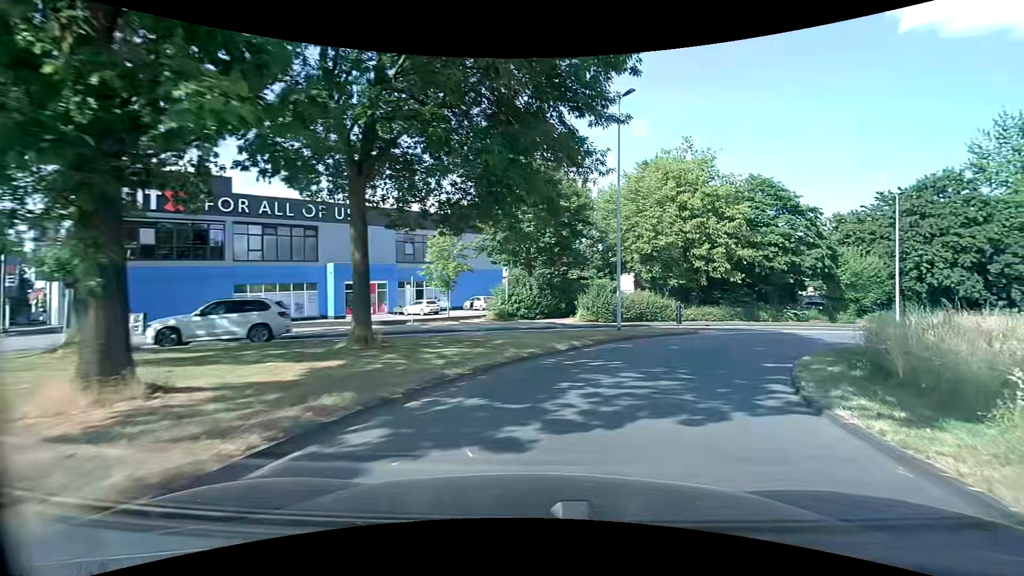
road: primary_link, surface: asphalt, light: Day
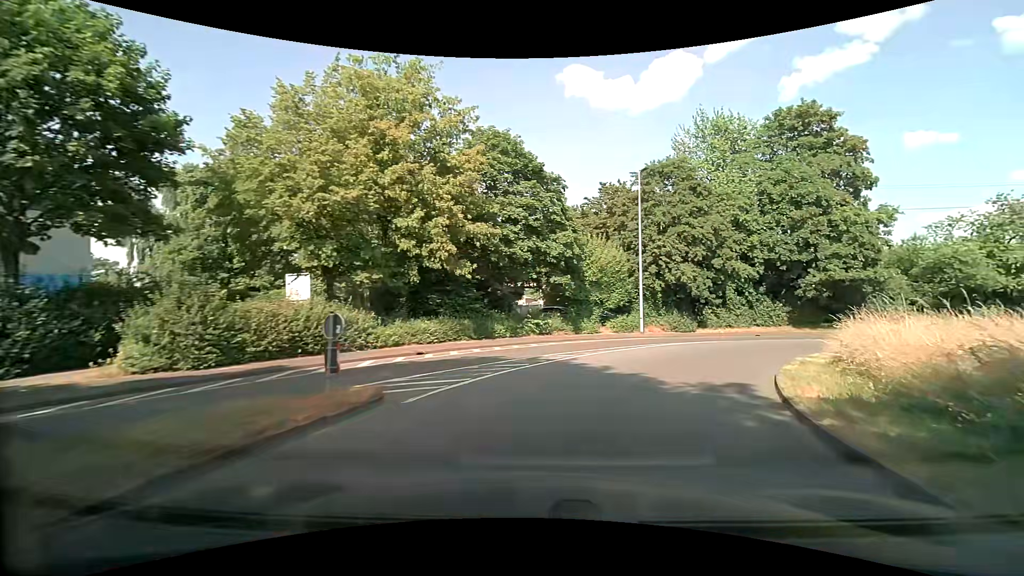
(+4.7, +16.7) m; +31°
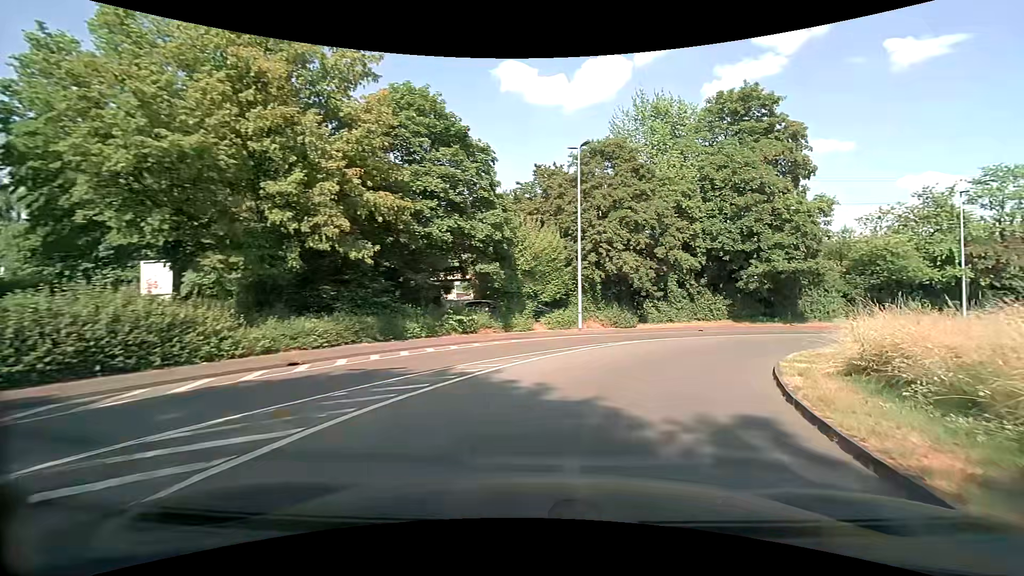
(+0.3, +4.4) m; +7°
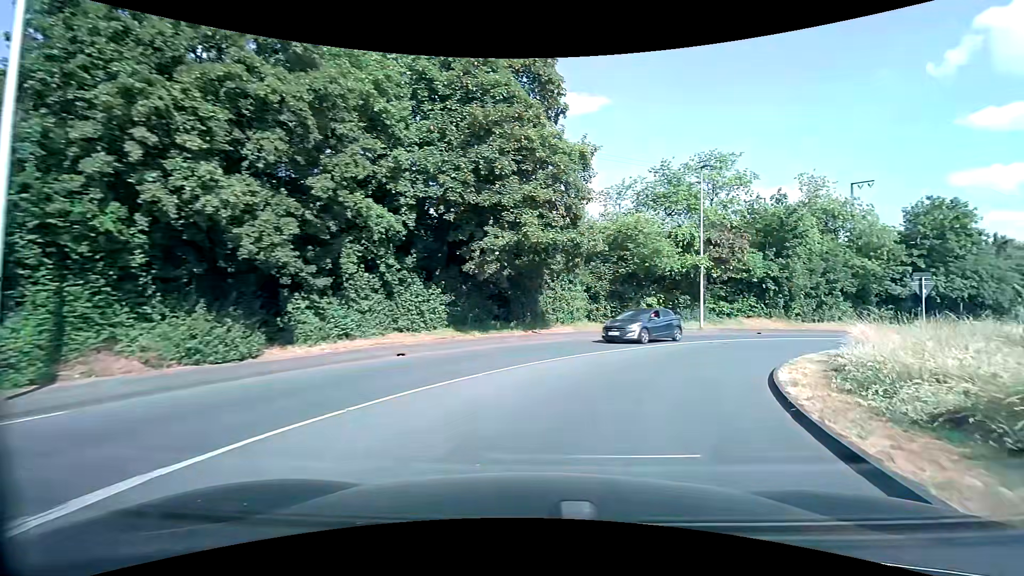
(+4.9, +17.3) m; +31°
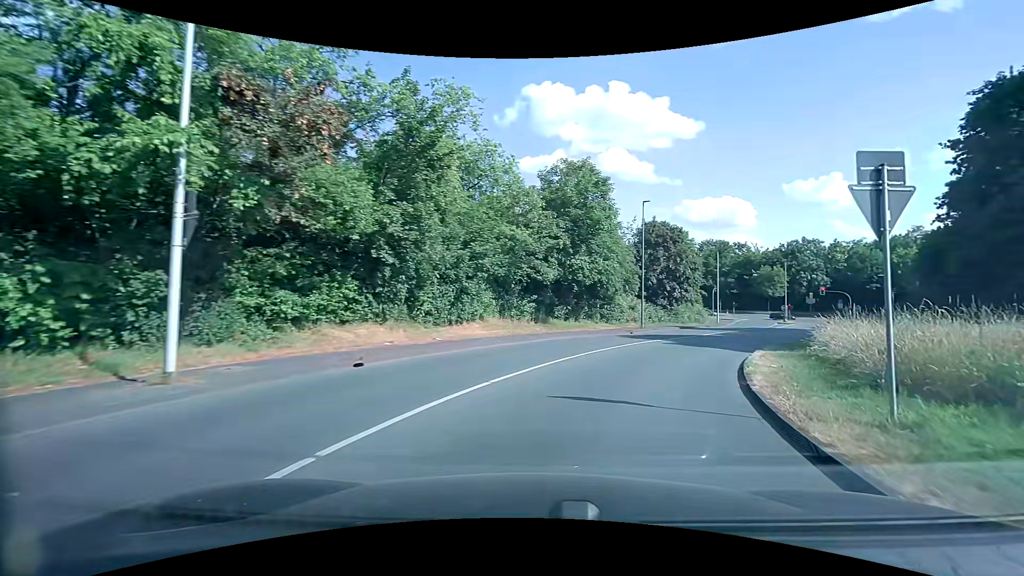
(+8.3, +21.2) m; +42°
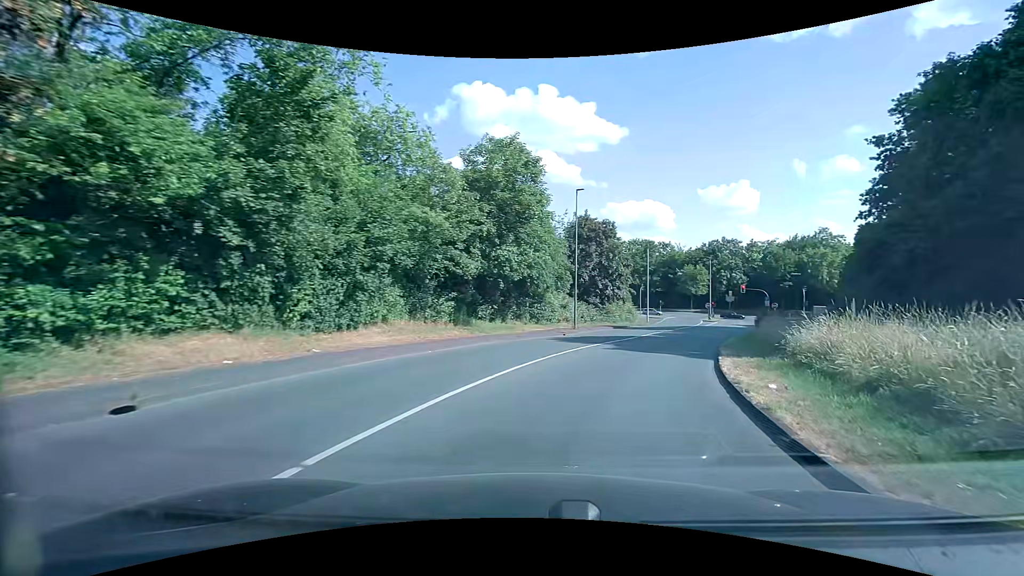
(+0.3, +4.7) m; +8°
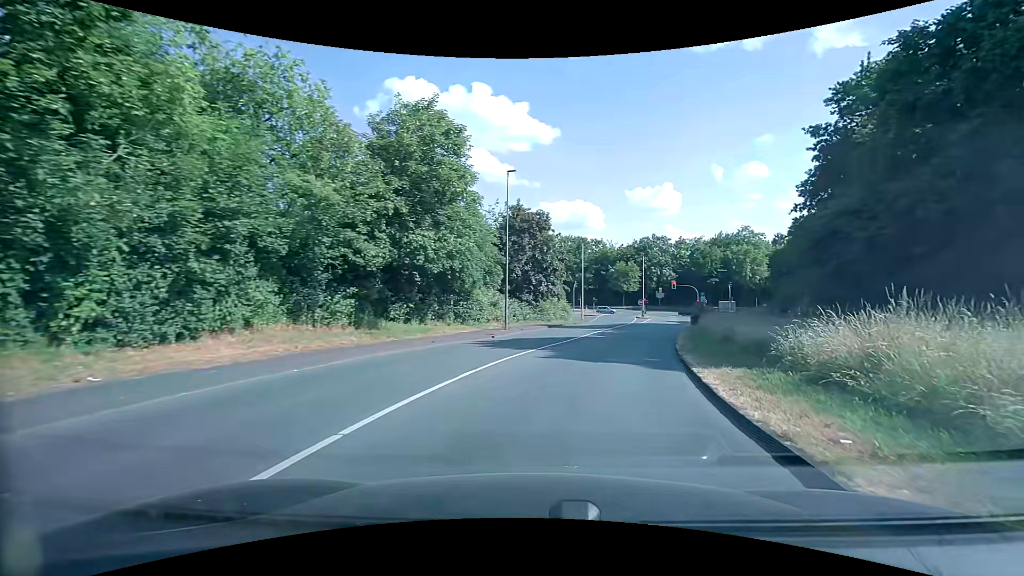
(+0.3, +4.7) m; +8°
